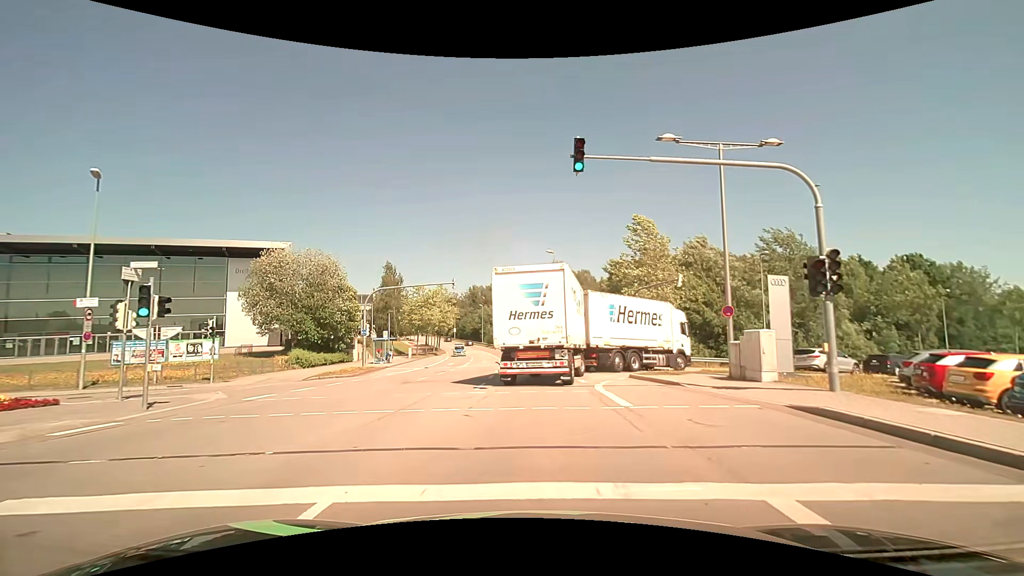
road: secondary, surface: asphalt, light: Day
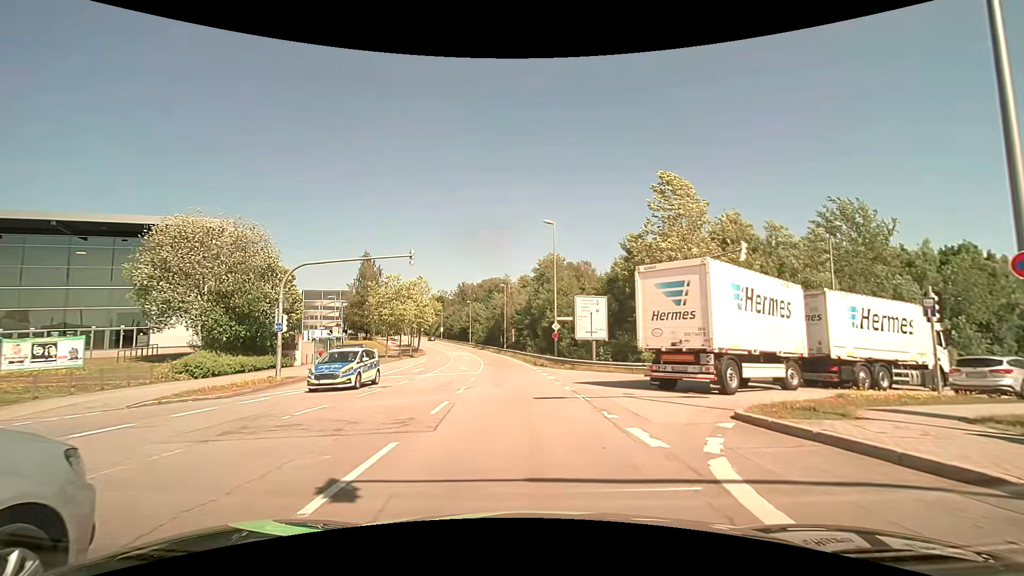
(+0.2, +11.7) m; +1°
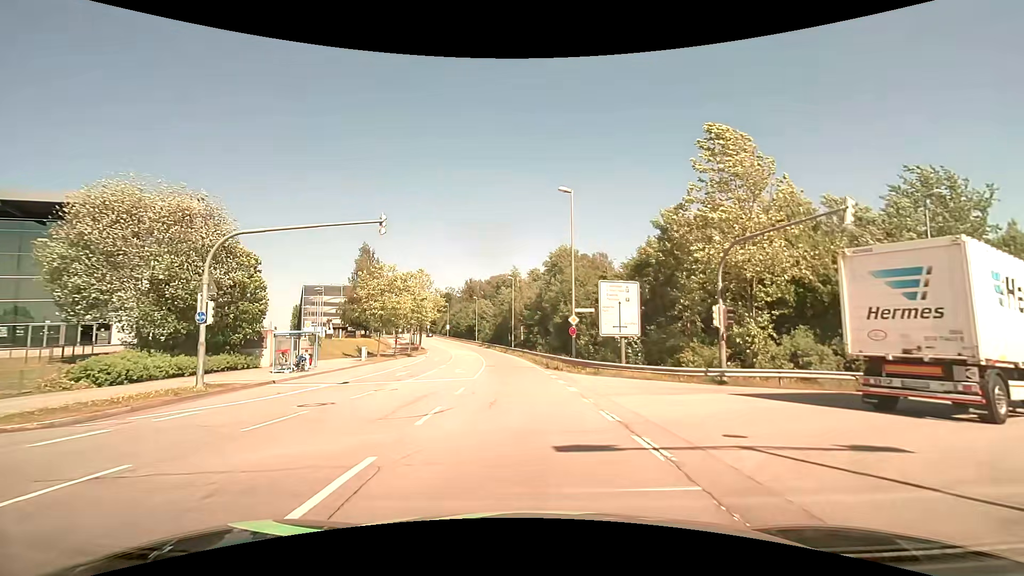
(0.0, +7.1) m; -1°
